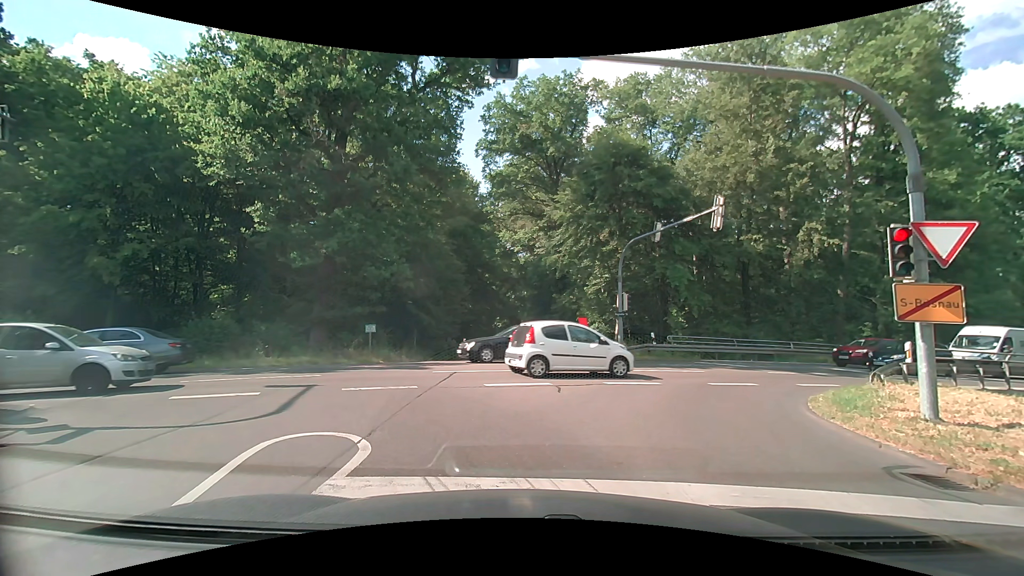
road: tertiary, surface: asphalt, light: Day
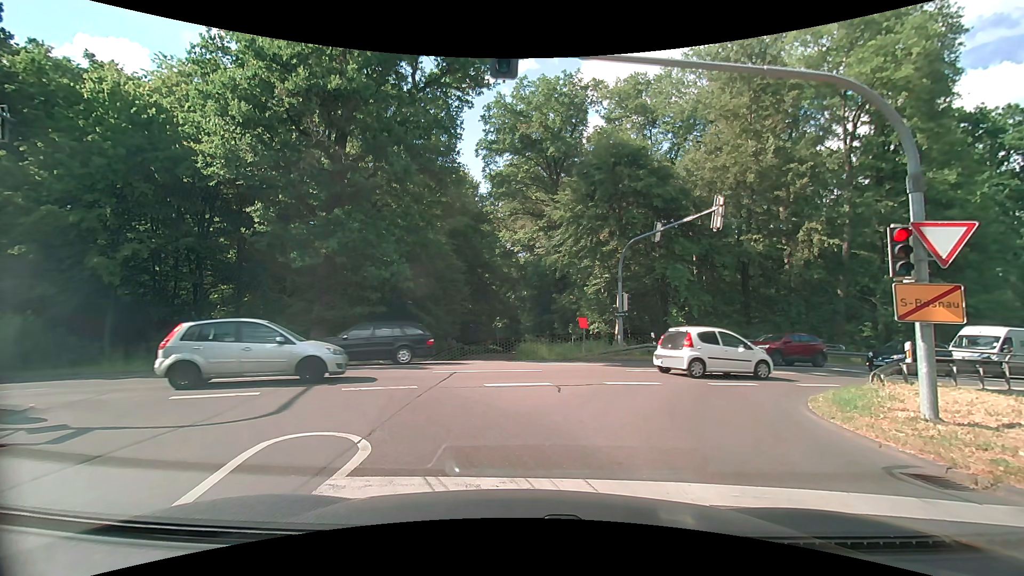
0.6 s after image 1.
(0.0, 0.0) m; 0°
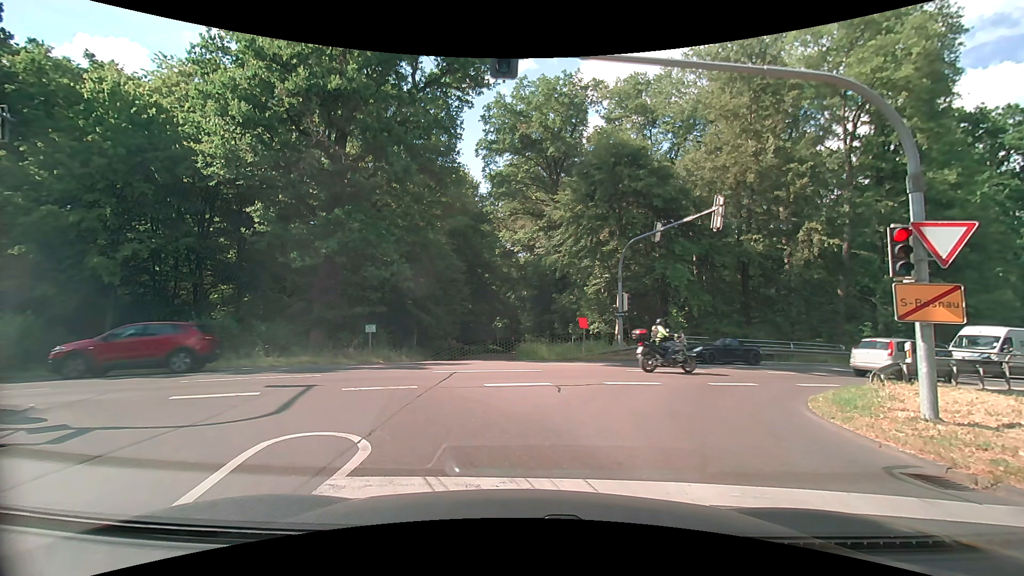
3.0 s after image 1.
(0.0, 0.0) m; 0°
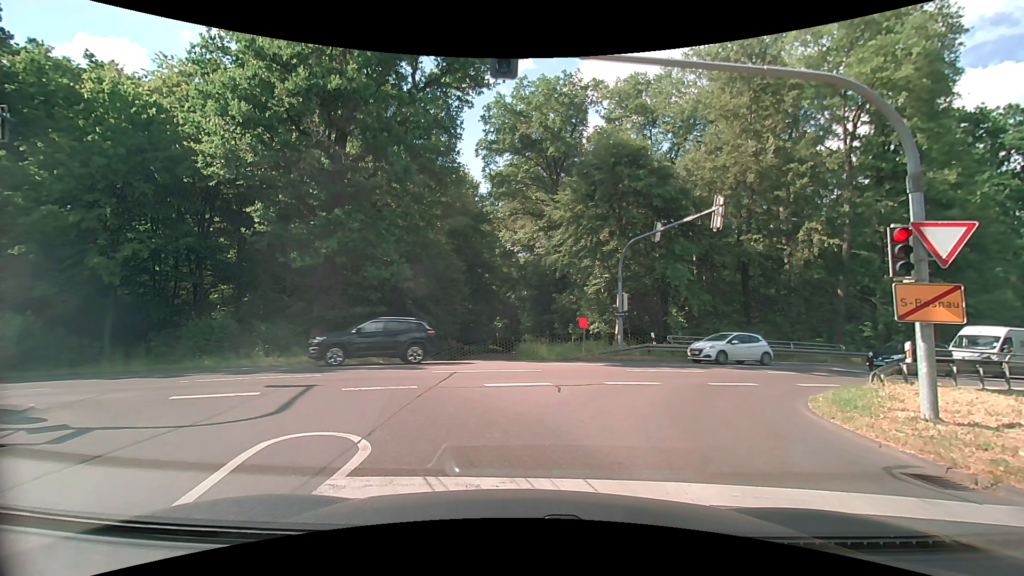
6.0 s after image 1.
(0.0, 0.0) m; 0°
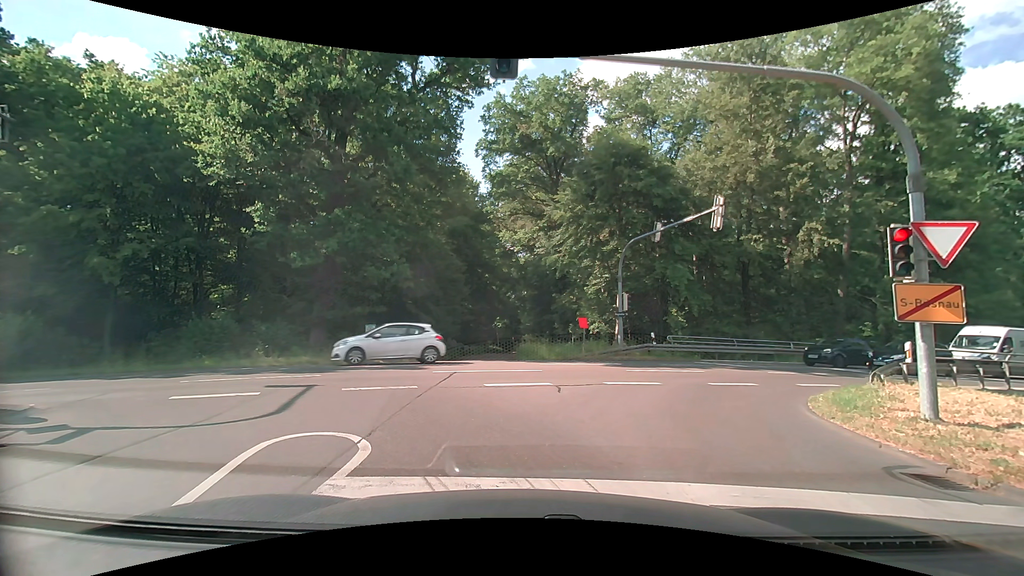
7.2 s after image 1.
(0.0, 0.0) m; 0°
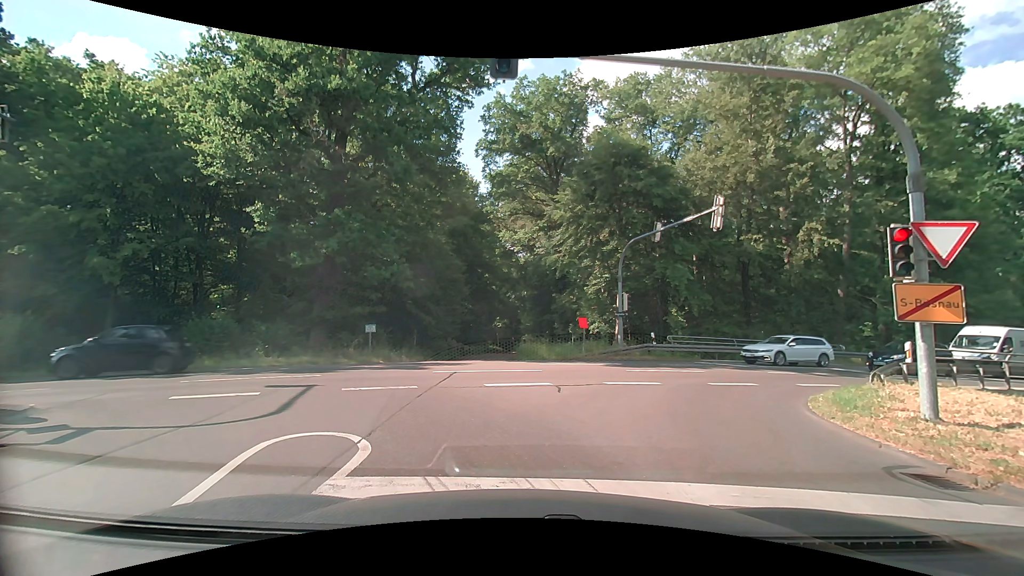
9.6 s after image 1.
(0.0, 0.0) m; 0°
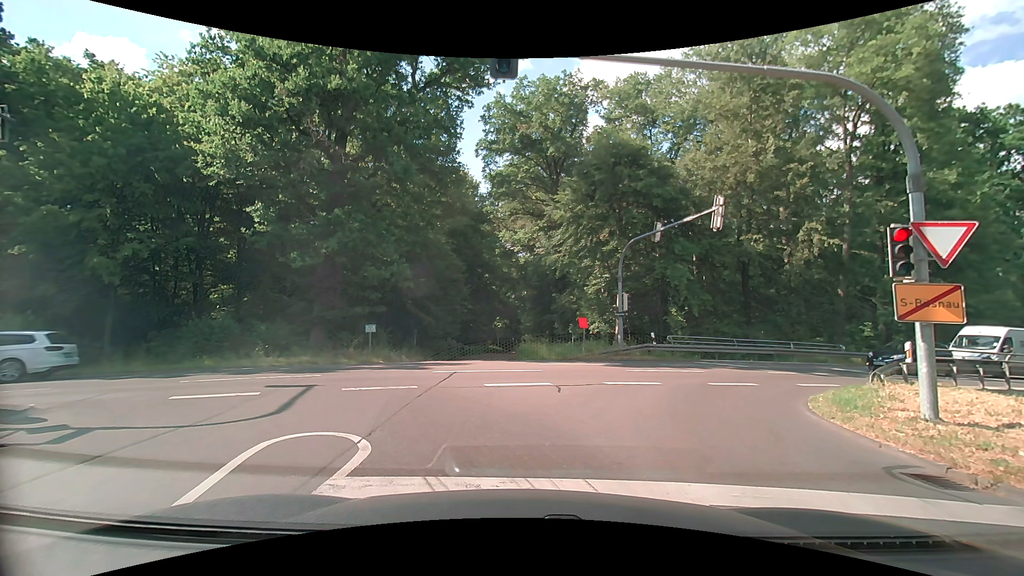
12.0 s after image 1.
(0.0, 0.0) m; 0°
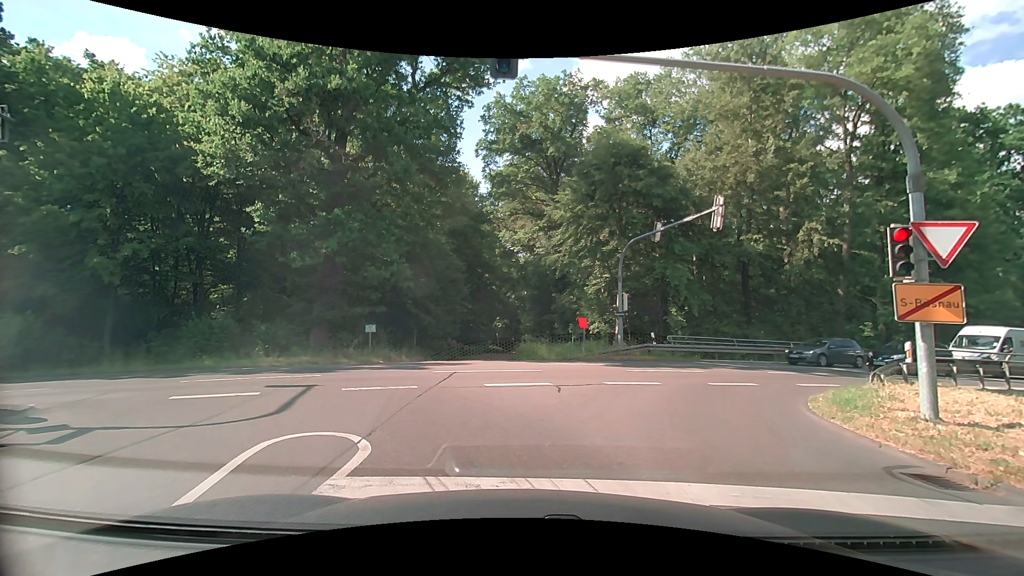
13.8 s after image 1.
(0.0, 0.0) m; 0°
(-2, +10) (-9, +16) (-19, +14) (-29, +11) (-38, +7) (-47, +4) (-56, 0) (-66, -4) (-75, -8) (-84, -11) m
